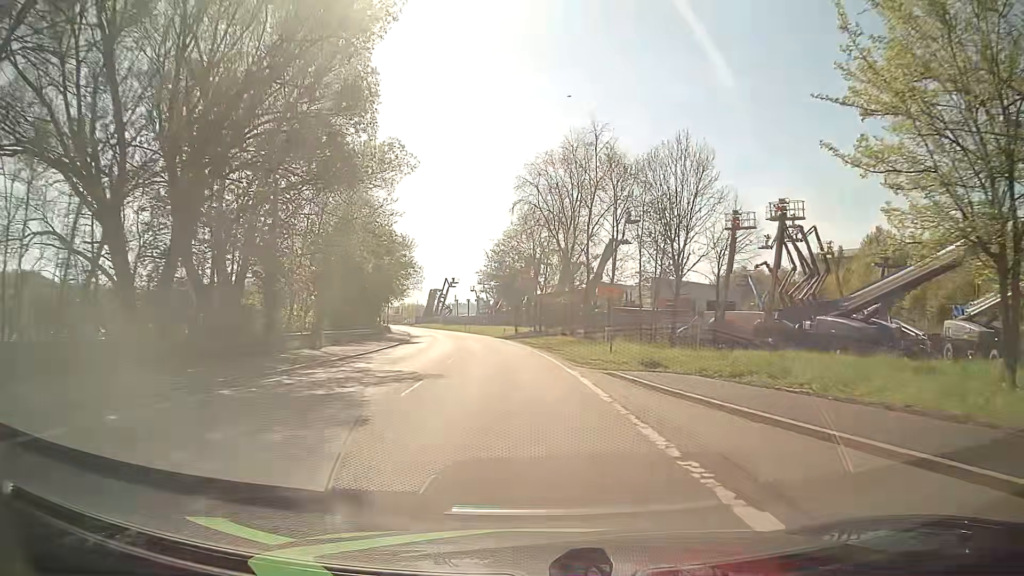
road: primary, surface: asphalt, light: Day
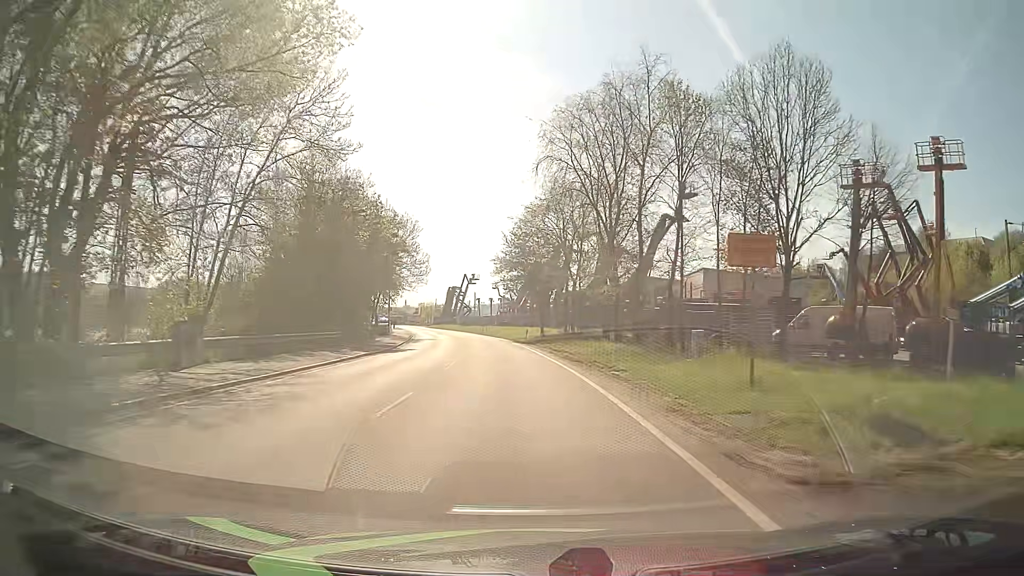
(-0.2, +15.2) m; -2°
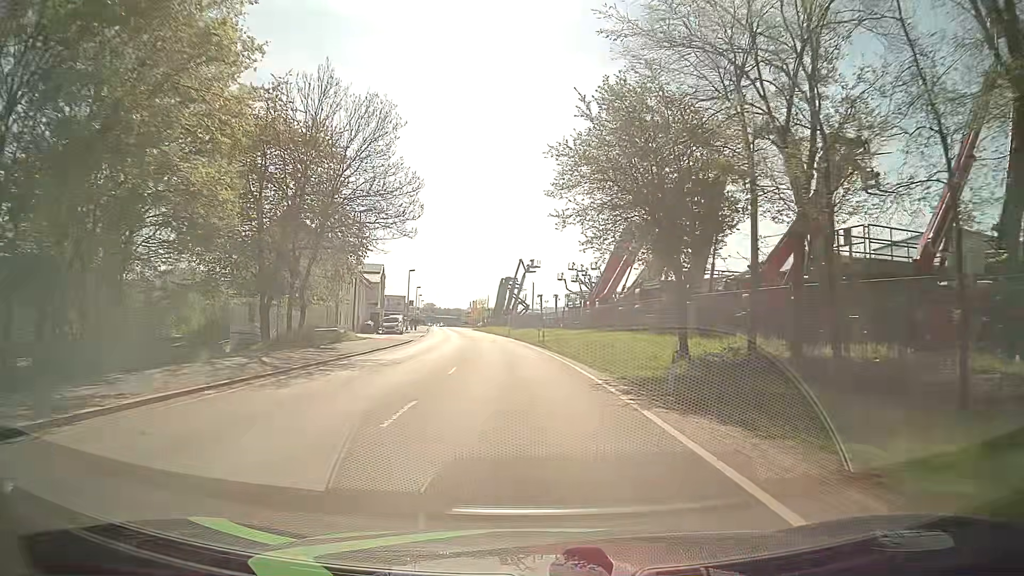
(-2.2, +38.1) m; -6°
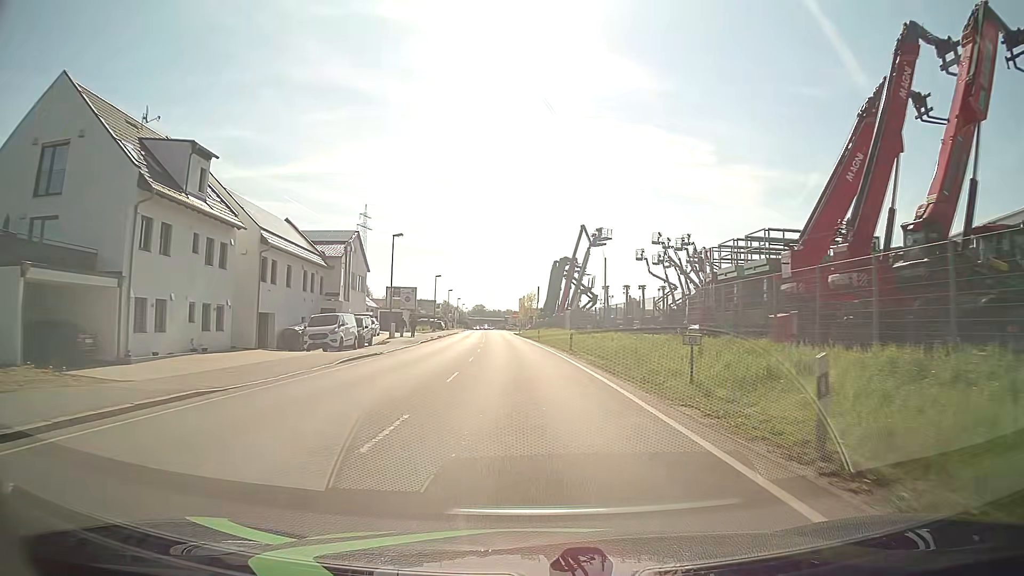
(-1.5, +38.1) m; -4°
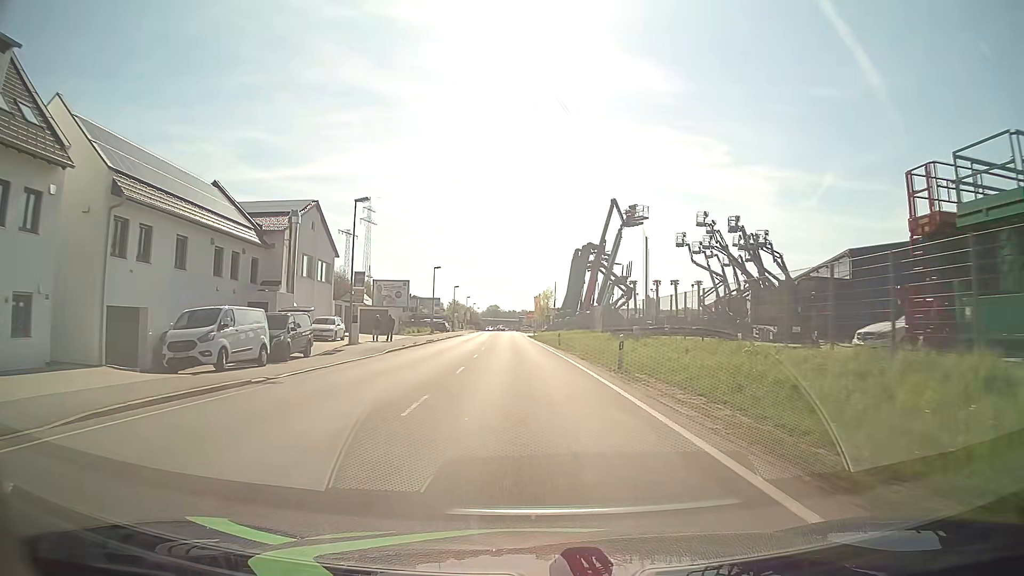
(-0.2, +15.2) m; -2°
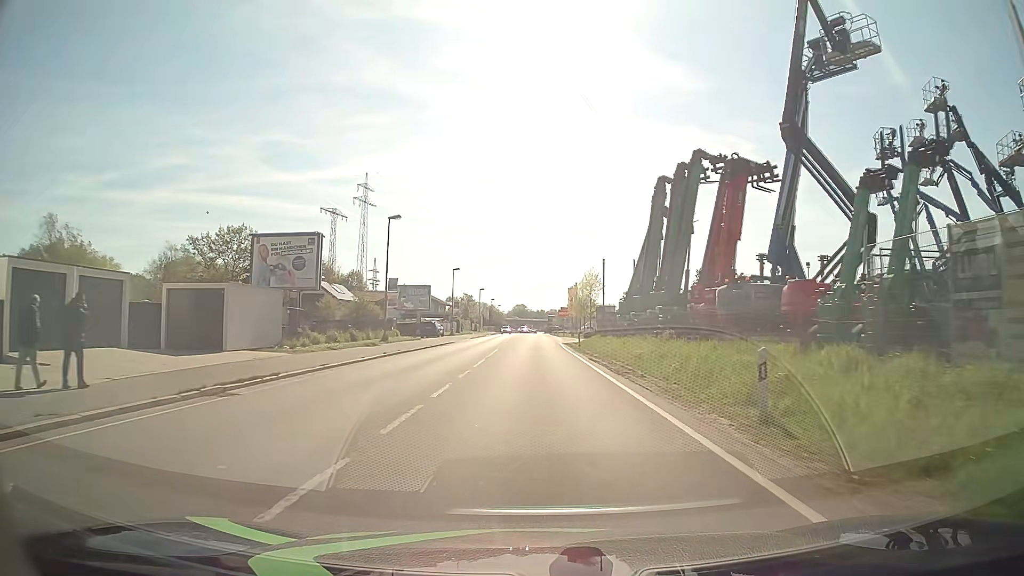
(-0.6, +38.0) m; -2°
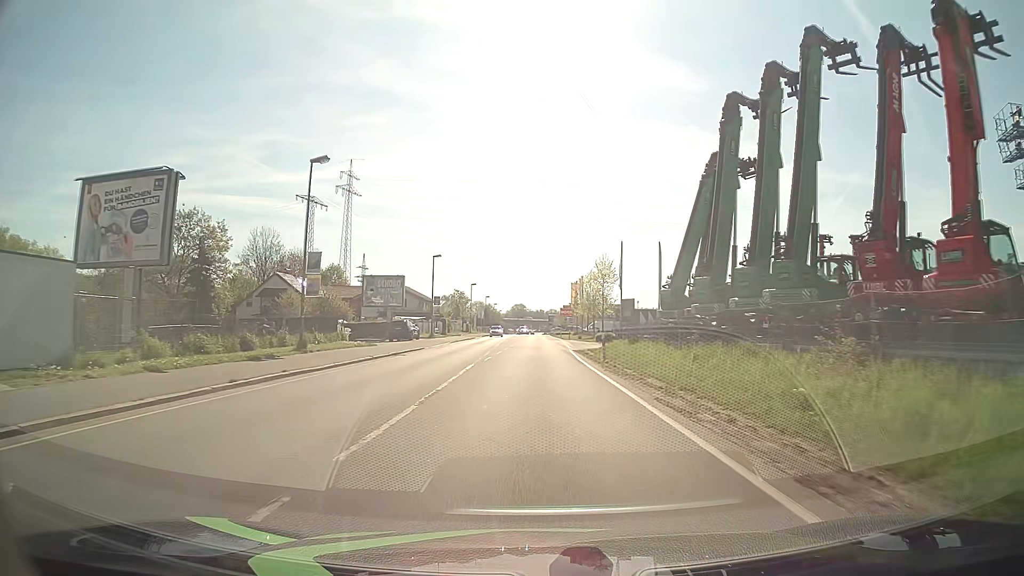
(0.0, +15.2) m; 0°
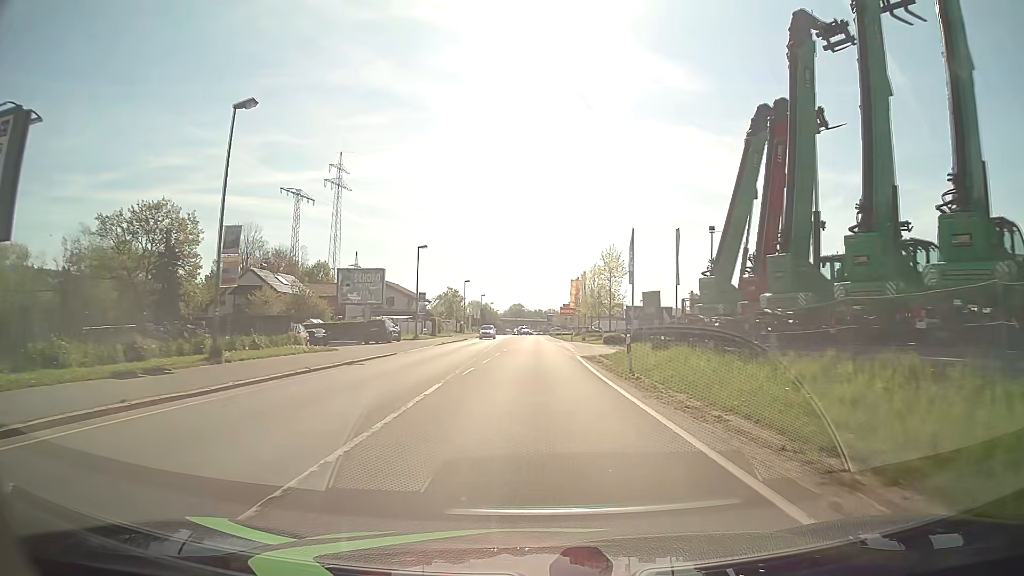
(0.0, +7.6) m; 0°
(0, +10) (0, +20) (0, +30) (0, +40) (0, +50) (0, +60) (0, +70) (0, +80) (0, +90) (0, +100) m
